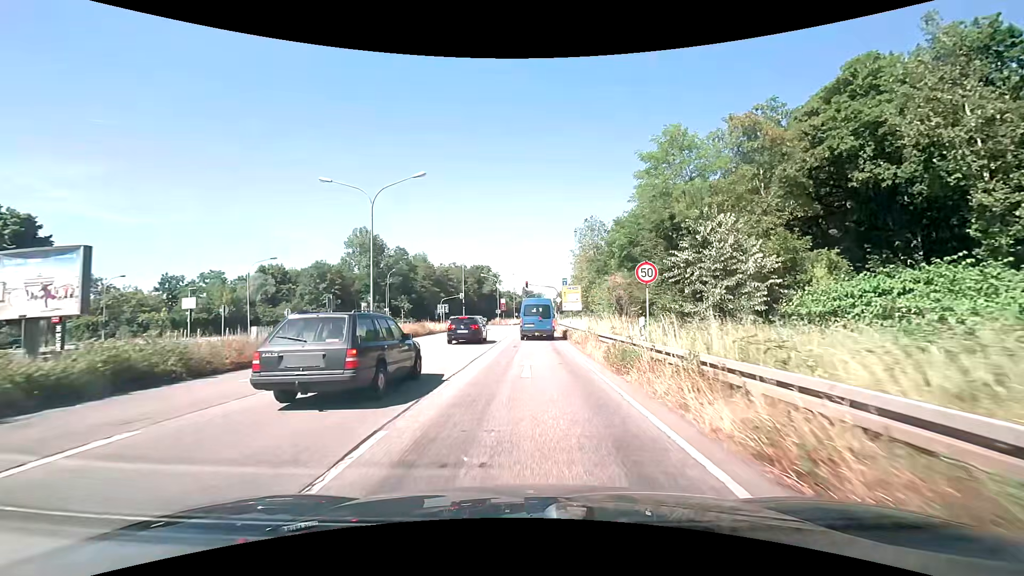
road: primary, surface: asphalt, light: Day
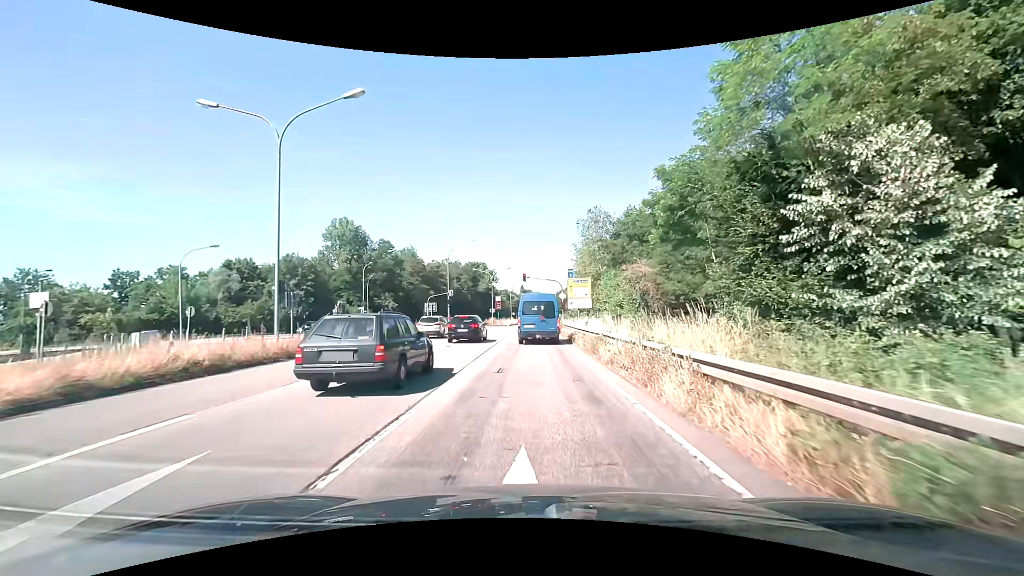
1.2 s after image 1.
(+0.1, +10.8) m; +1°
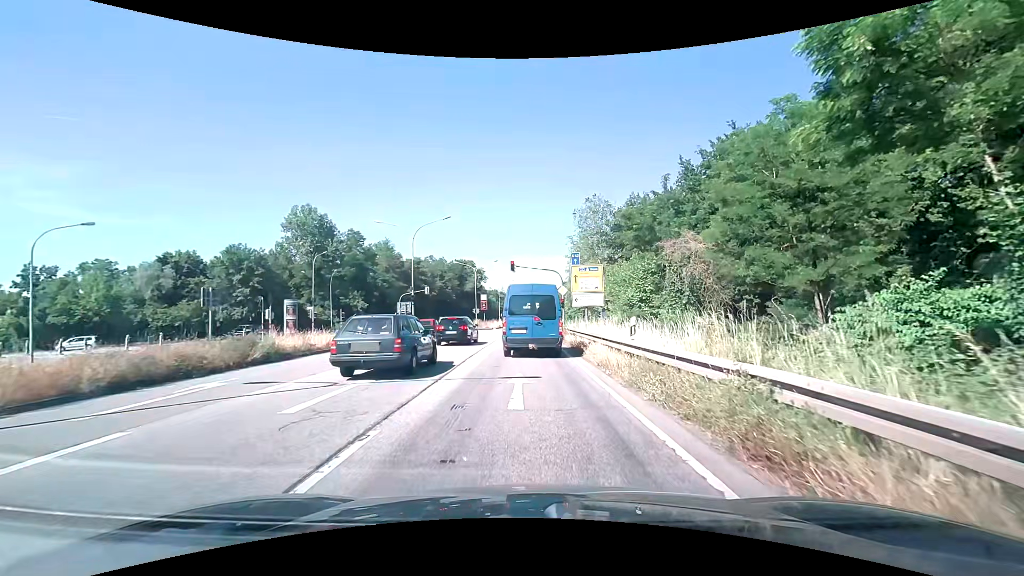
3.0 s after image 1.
(+0.1, +12.6) m; +1°
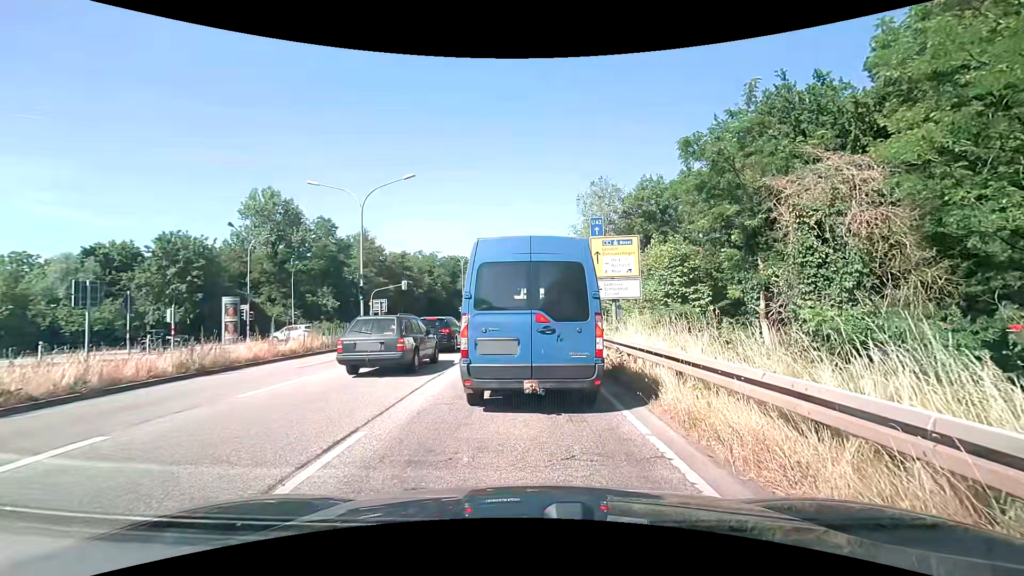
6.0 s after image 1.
(+0.1, +11.6) m; -1°
(0, +10) (0, +20) (0, +30) (0, +40) (+1, +50) (+1, +60) (+1, +70) (+1, +80) (+2, +90) (+2, +100) m
